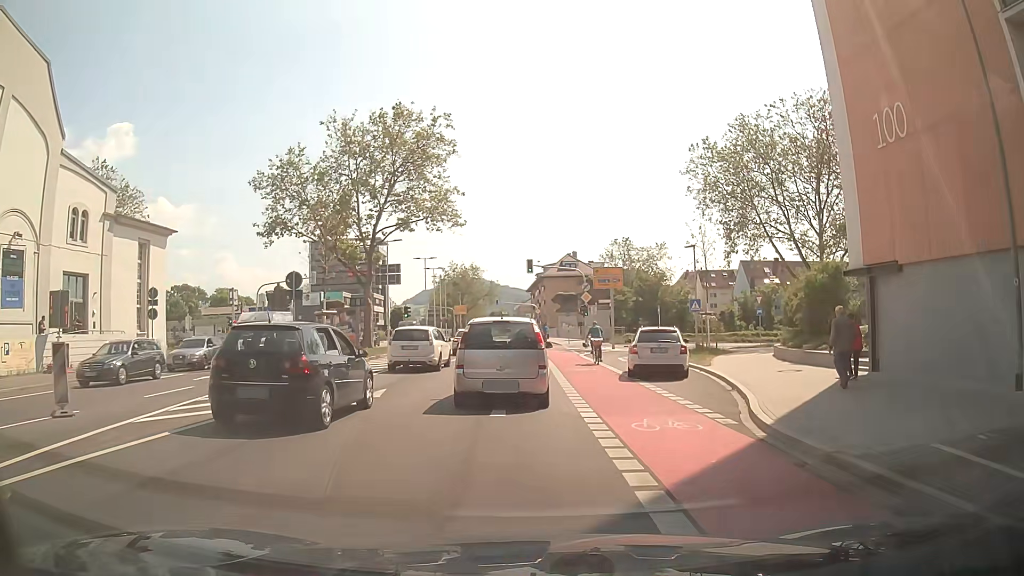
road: secondary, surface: asphalt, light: Day
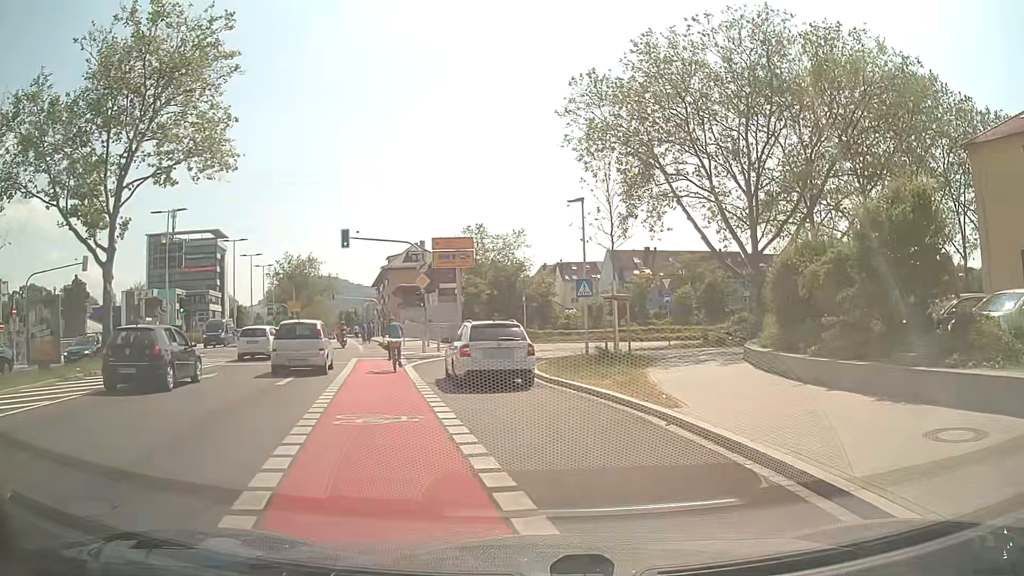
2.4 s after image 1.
(+1.2, +13.6) m; +11°
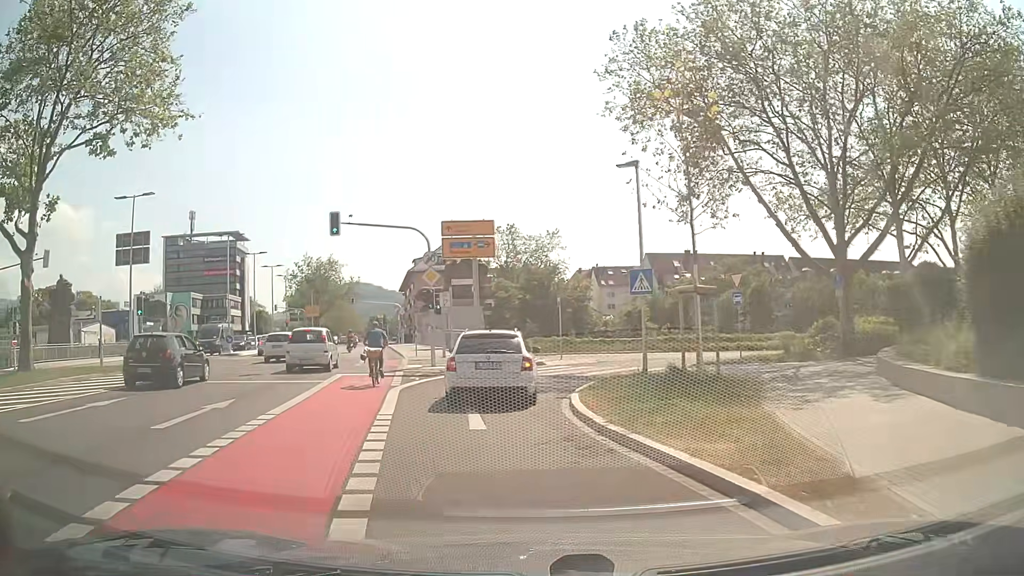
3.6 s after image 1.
(0.0, +7.0) m; -1°
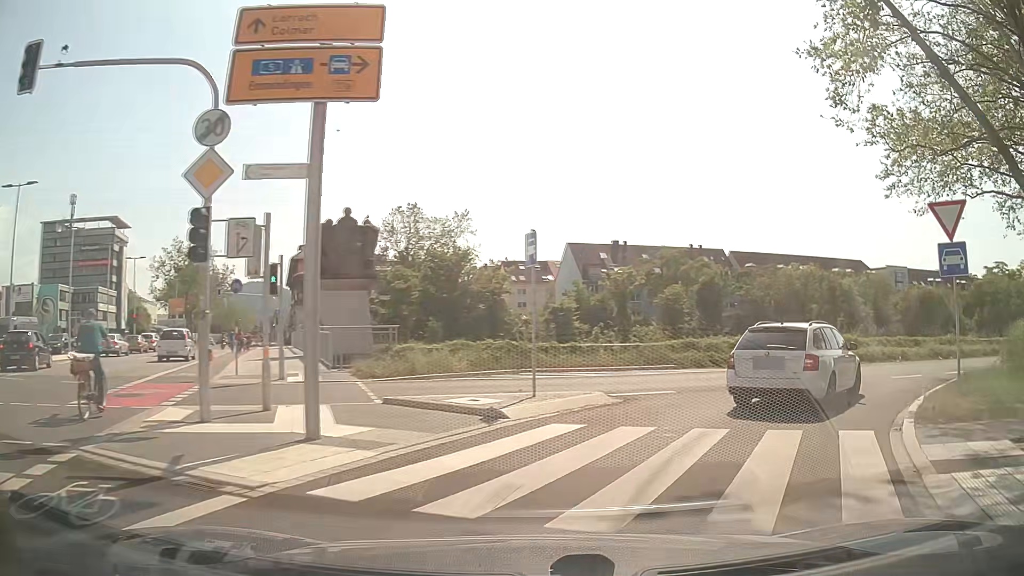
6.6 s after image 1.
(-1.1, +17.3) m; +8°
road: secondary_link
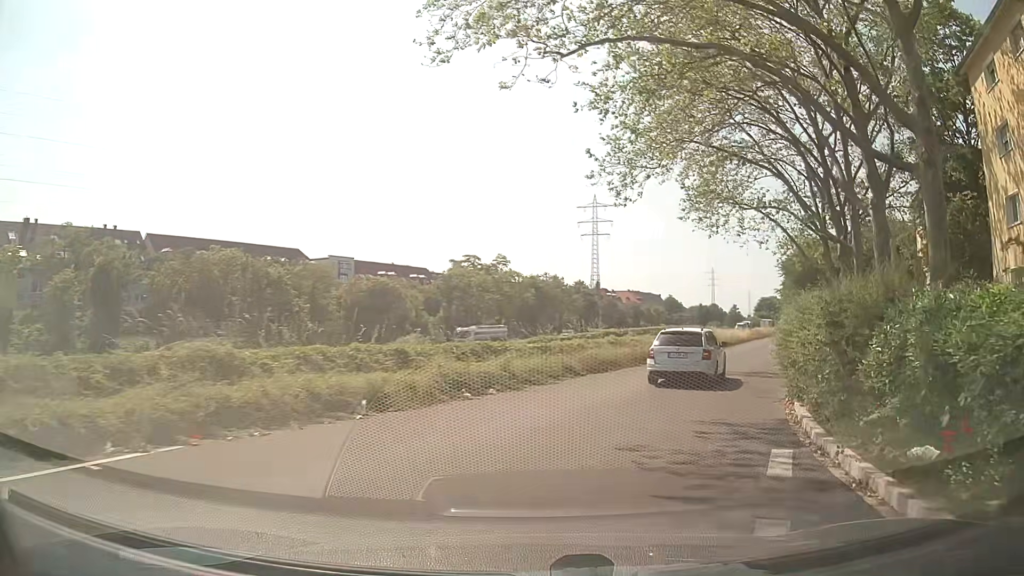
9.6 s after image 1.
(+8.4, +17.4) m; +48°
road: trunk_link
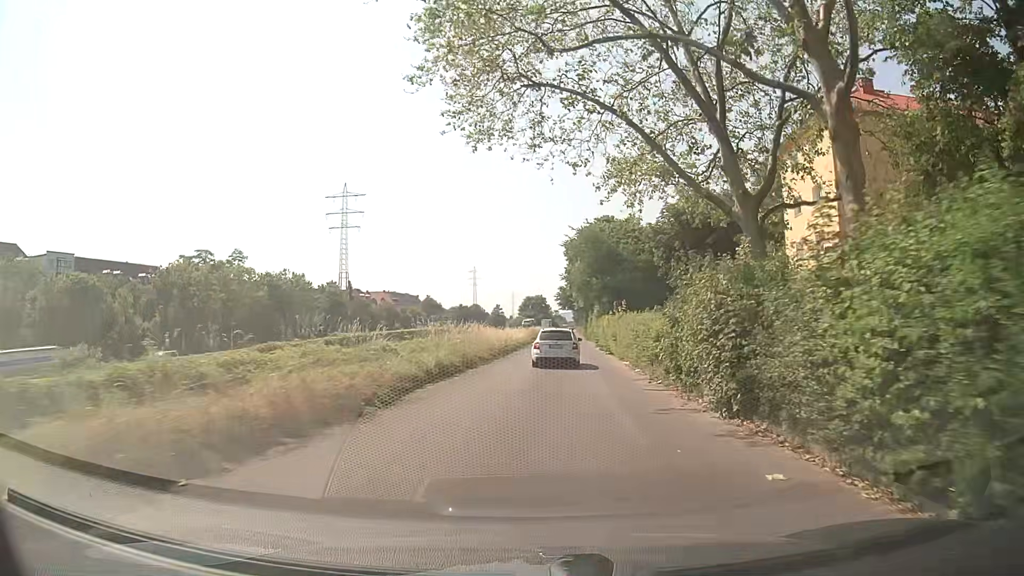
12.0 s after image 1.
(+4.7, +20.2) m; +20°
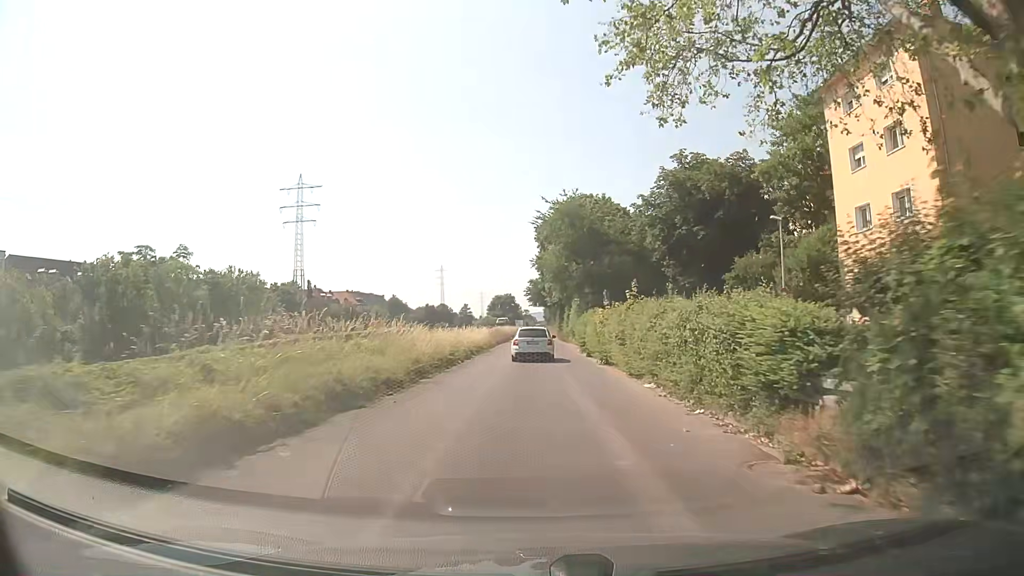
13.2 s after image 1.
(+0.4, +12.6) m; +3°
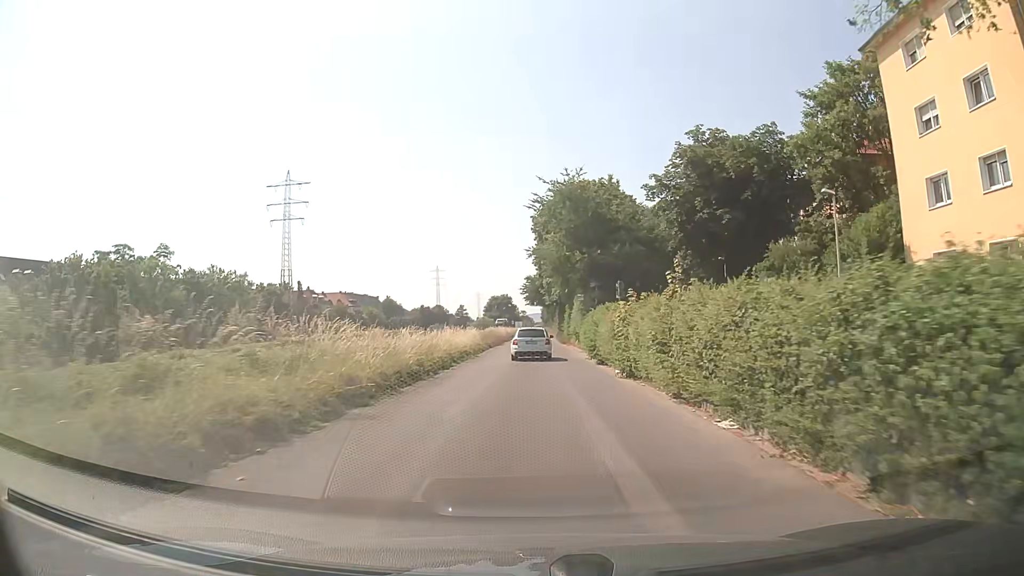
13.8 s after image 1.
(0.0, +6.9) m; +1°
